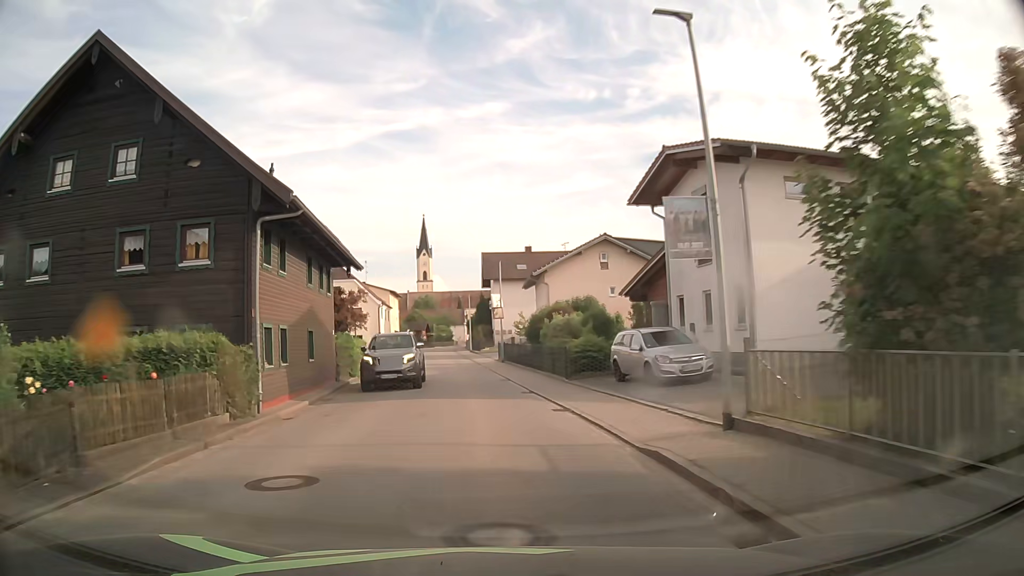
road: secondary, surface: asphalt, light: Day
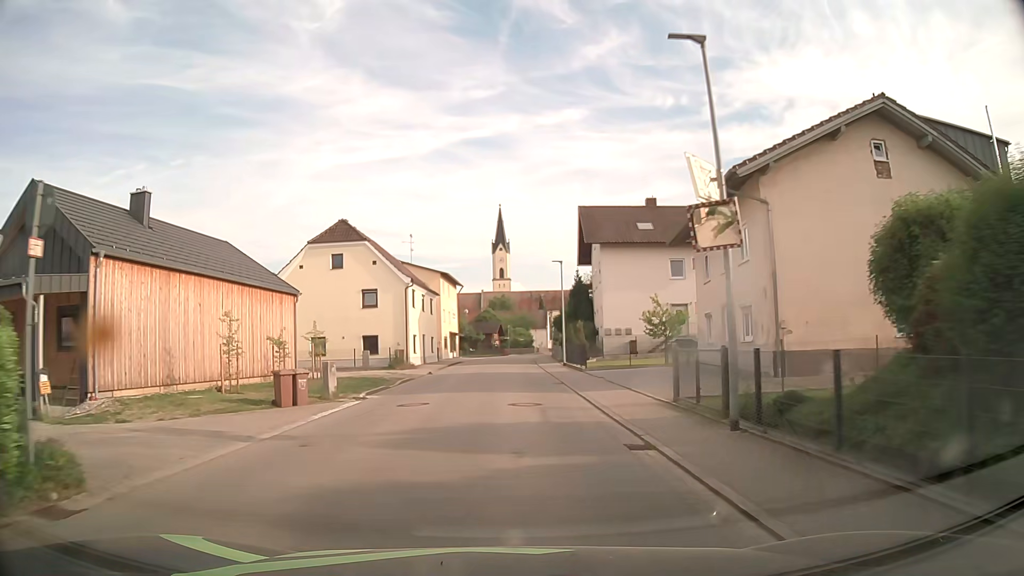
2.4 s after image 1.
(-2.2, +30.3) m; -7°
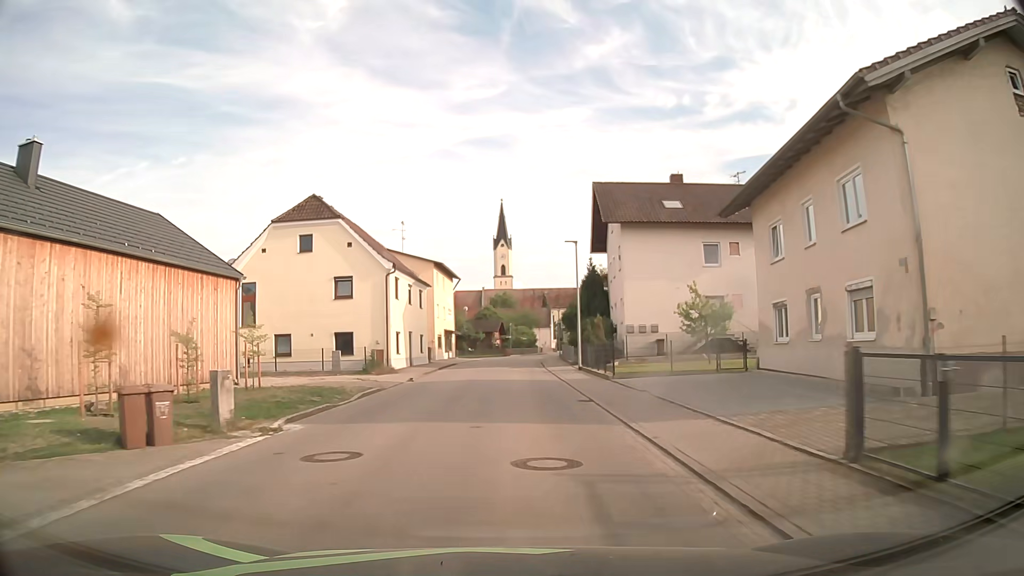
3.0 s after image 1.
(-0.1, +7.6) m; 0°
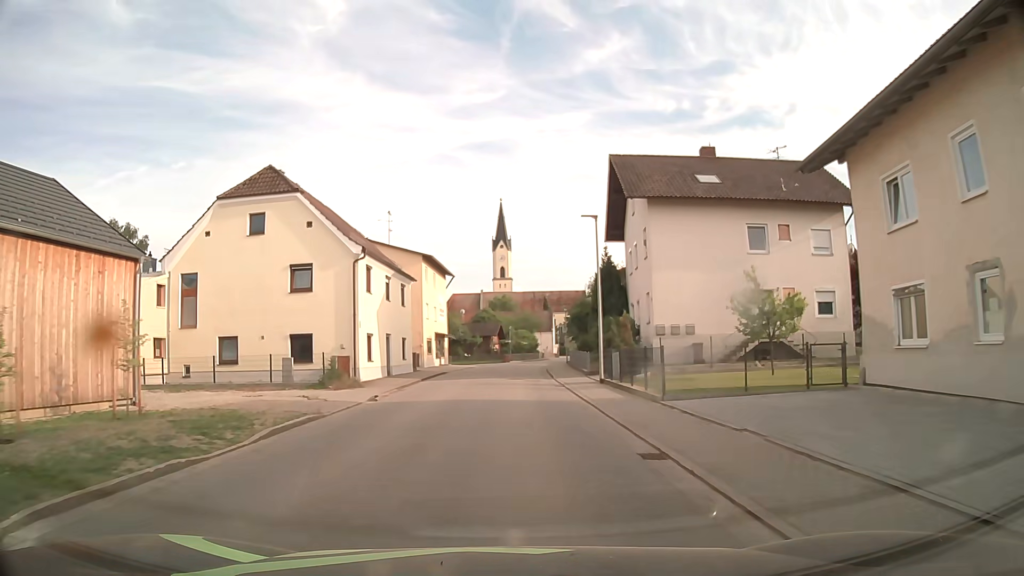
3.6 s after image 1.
(0.0, +7.5) m; 0°
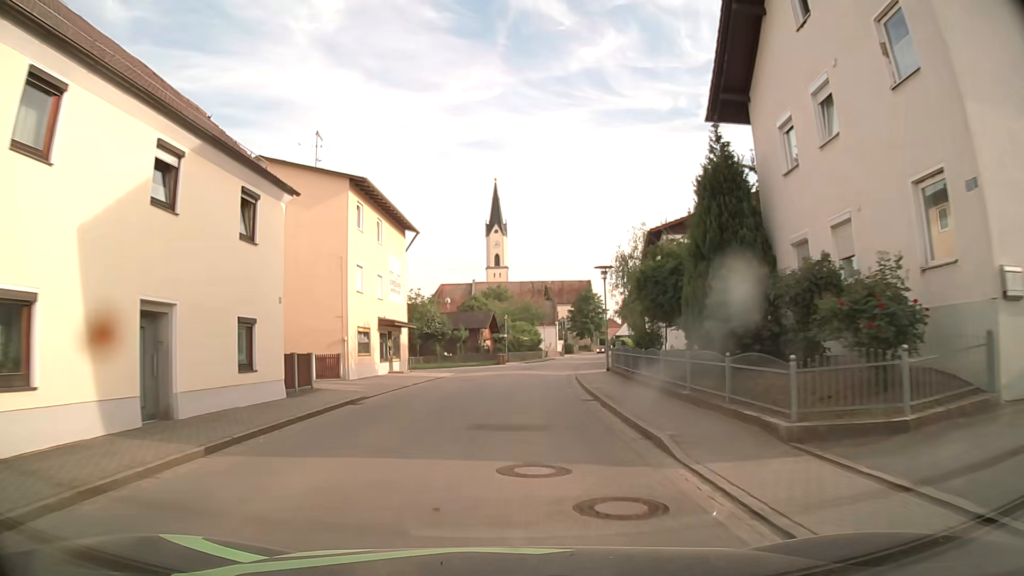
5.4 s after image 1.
(+0.1, +22.7) m; +1°
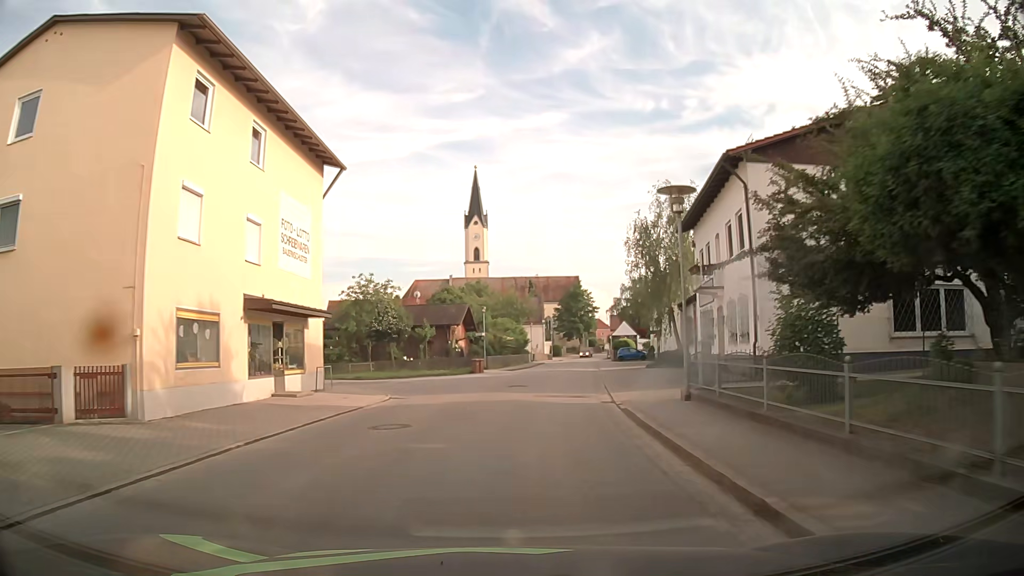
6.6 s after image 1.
(+0.1, +15.2) m; +2°
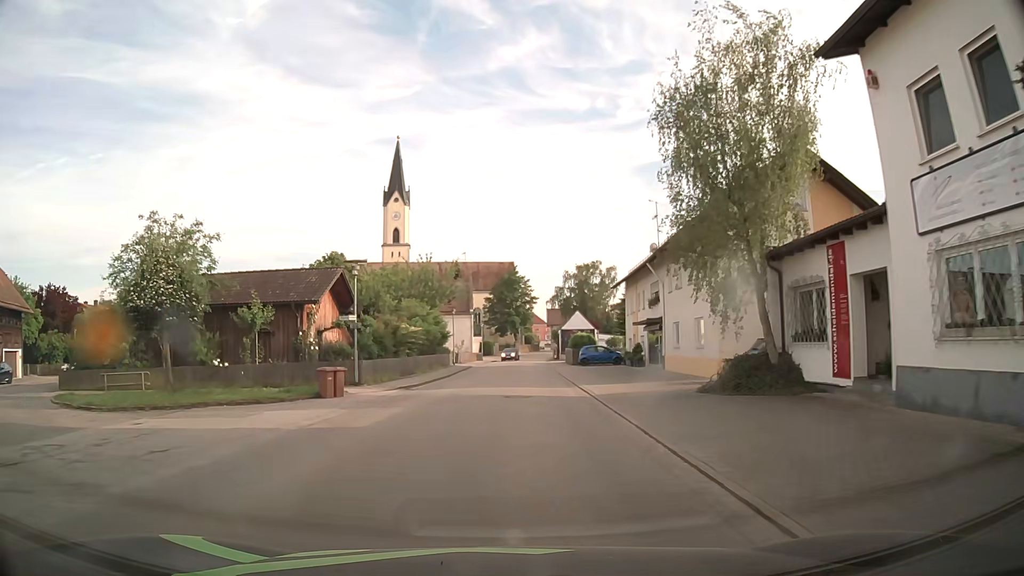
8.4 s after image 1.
(+1.2, +22.8) m; +5°
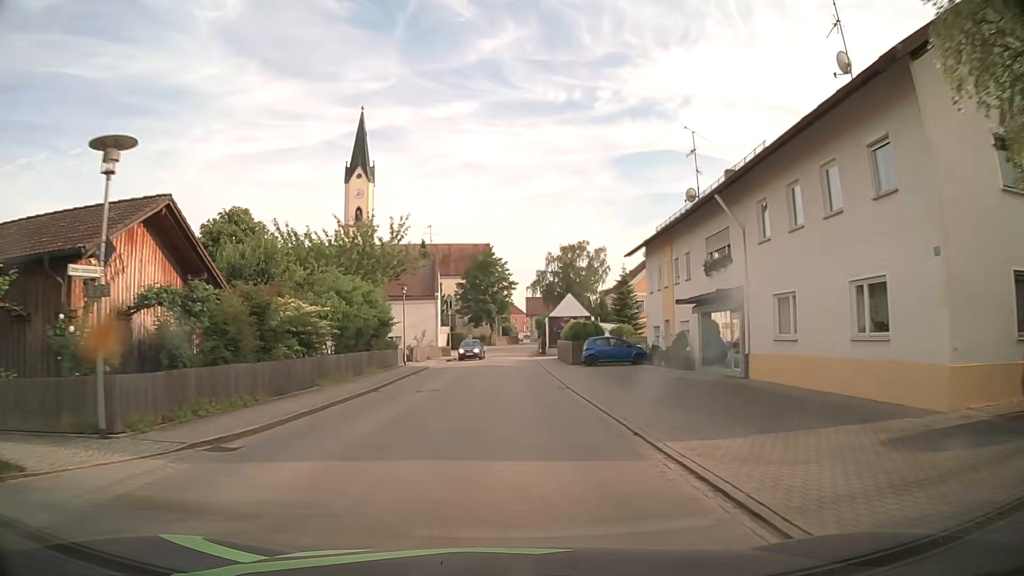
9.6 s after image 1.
(+0.3, +15.2) m; +2°
(0, +10) (0, +20) (0, +30) (0, +40) (0, +50) (0, +60) (+1, +70) (+1, +80) (+3, +90) (+4, +100) m
